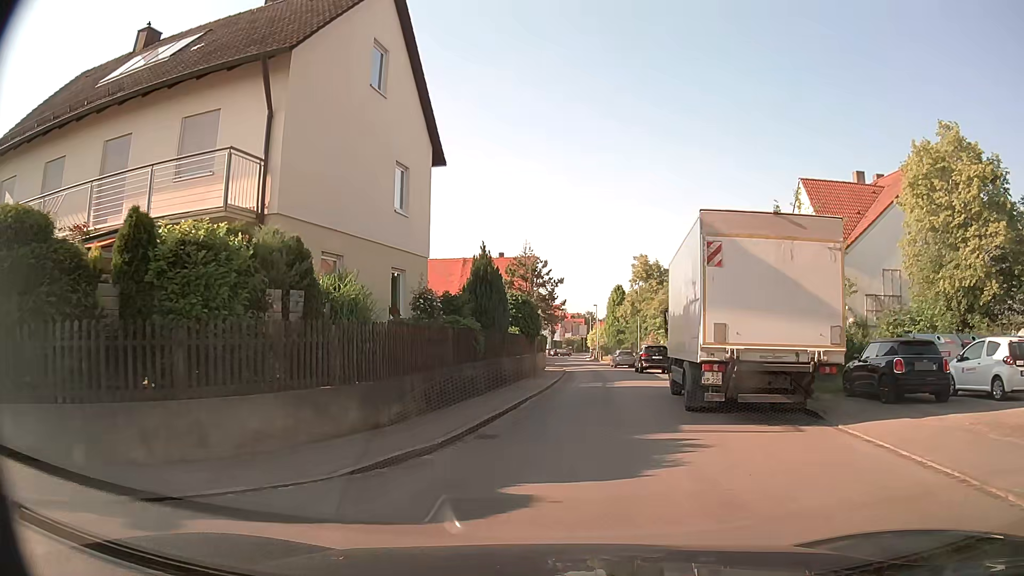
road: residential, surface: asphalt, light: Day
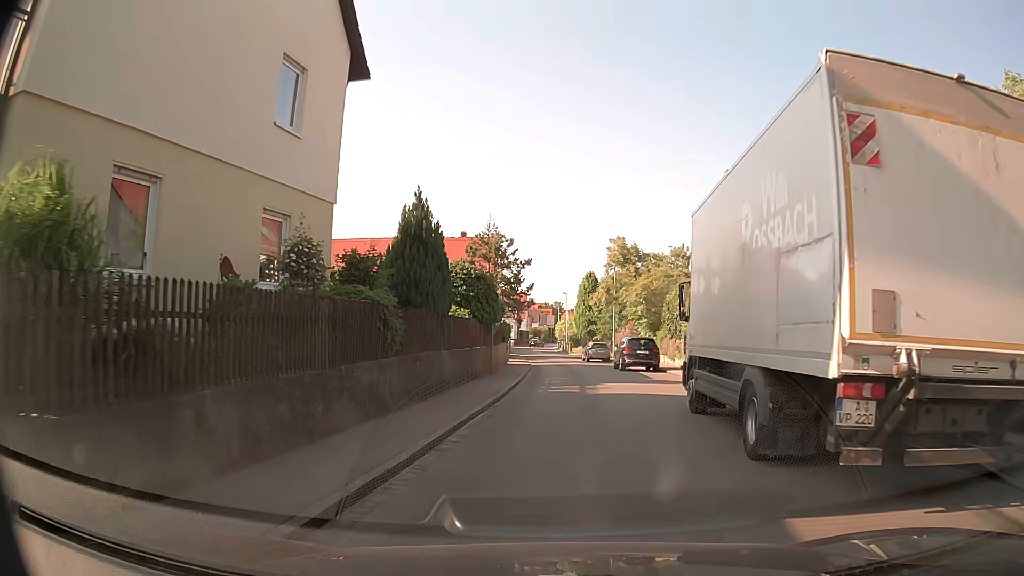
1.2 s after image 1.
(+0.1, +6.6) m; +2°
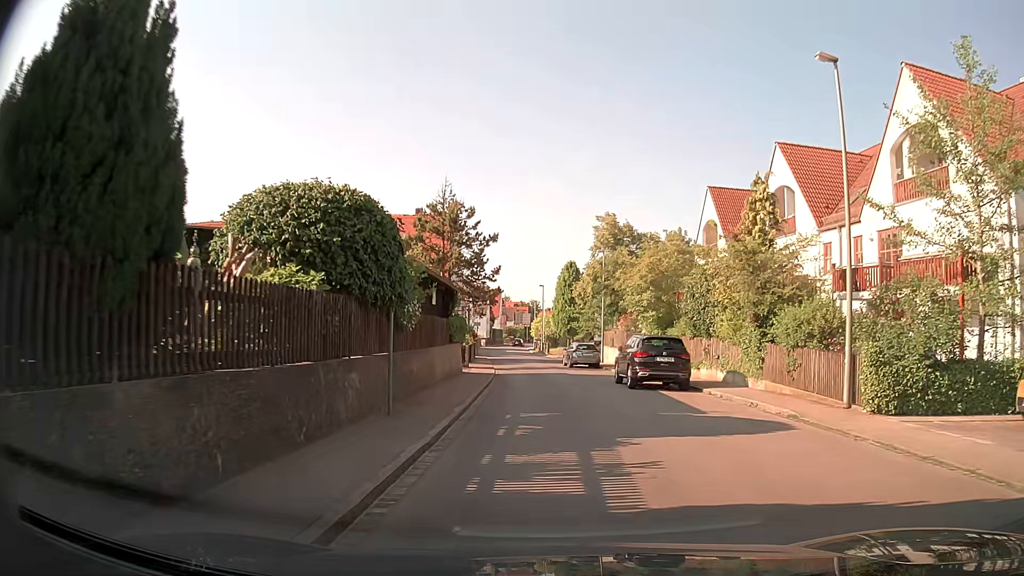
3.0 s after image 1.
(+0.4, +11.4) m; +3°
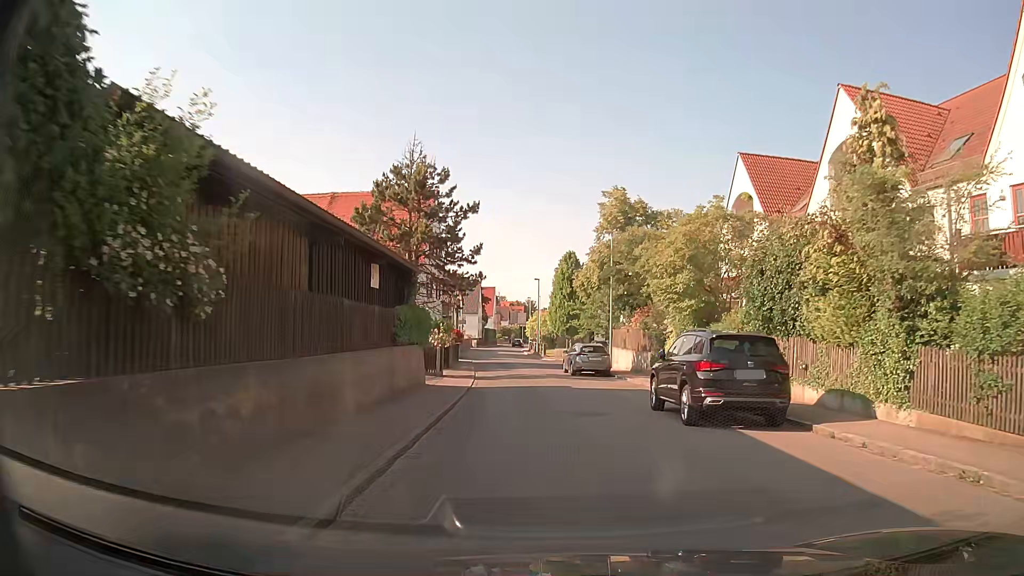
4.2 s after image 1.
(0.0, +8.6) m; 0°
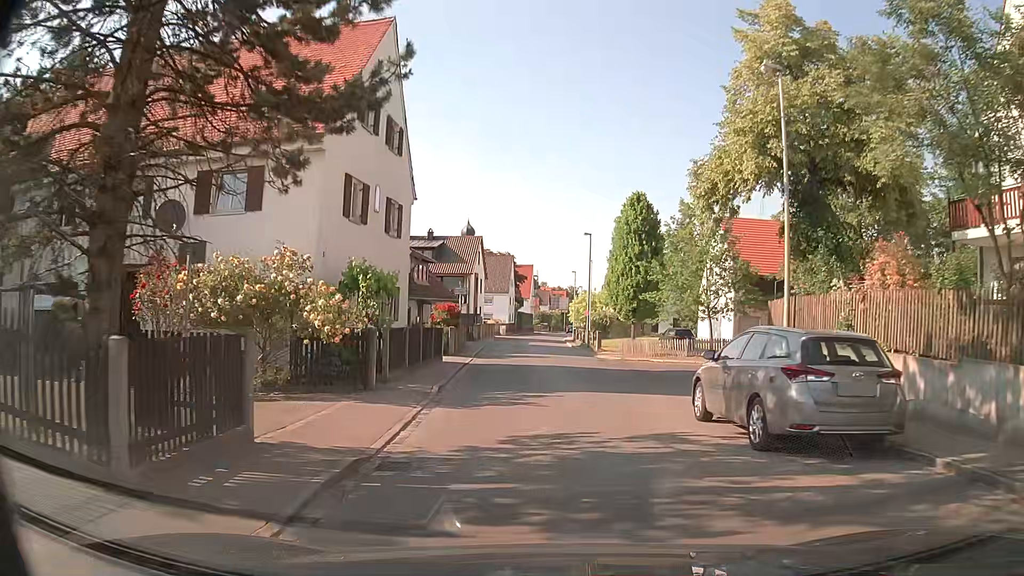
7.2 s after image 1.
(-0.8, +22.9) m; -4°
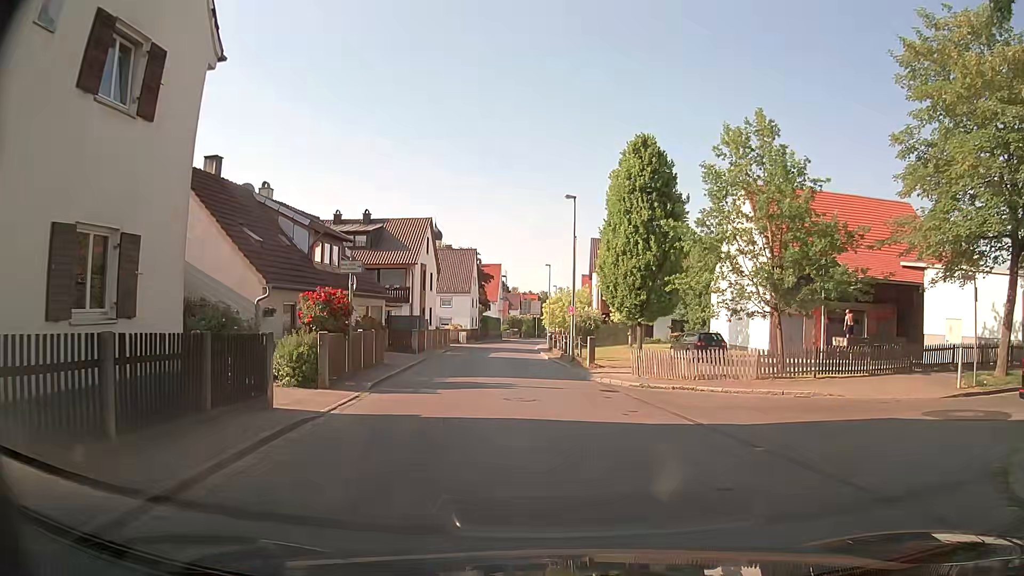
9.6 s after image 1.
(+0.1, +13.9) m; +2°
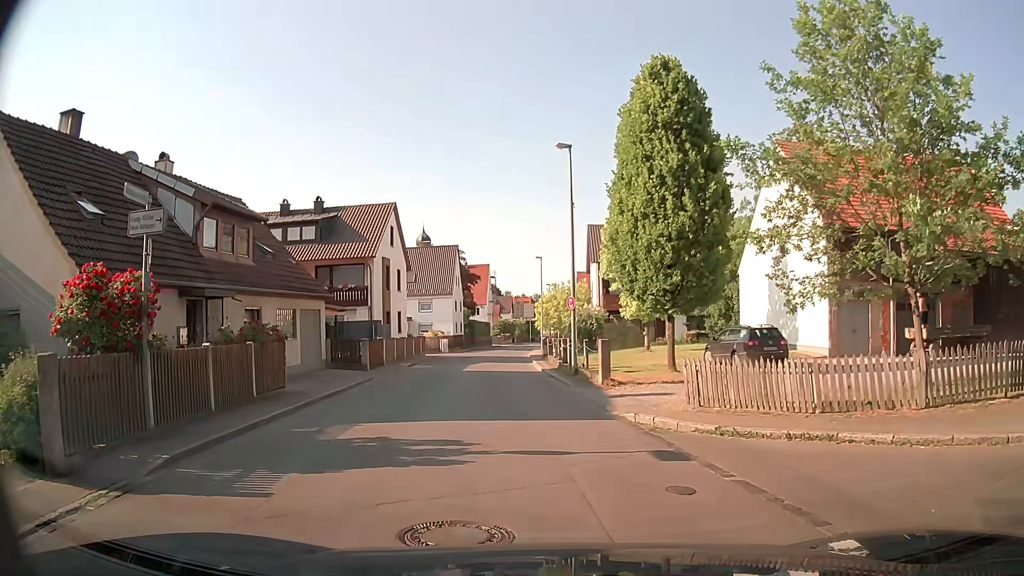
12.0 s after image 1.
(+0.2, +8.9) m; 0°
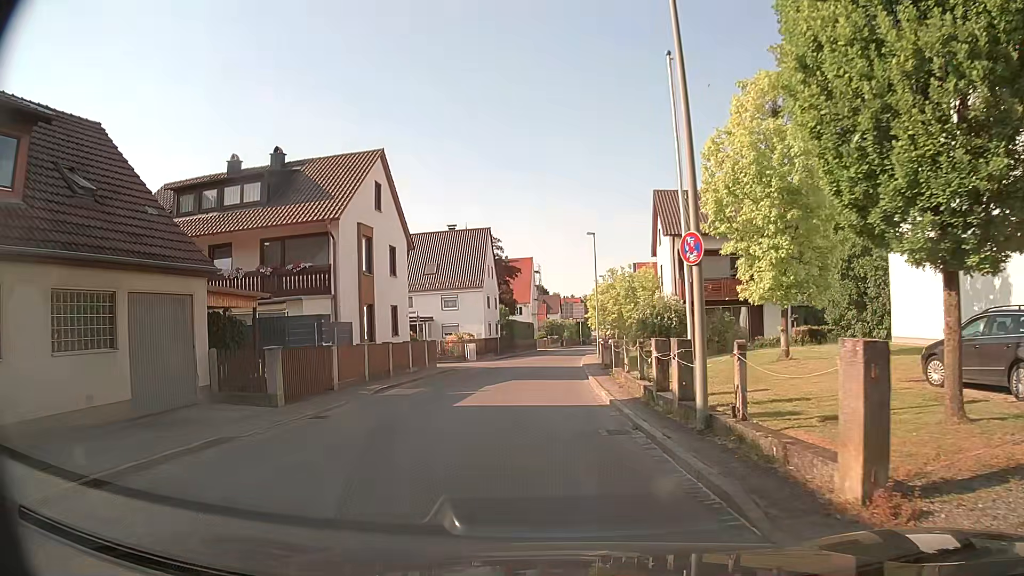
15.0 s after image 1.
(-0.3, +13.7) m; -4°
(0, +10) (-1, +20) (-1, +30) (0, +40) (0, +50) (+1, +60) (+3, +70) (+4, +80) (+6, +90) (+7, +100) m
